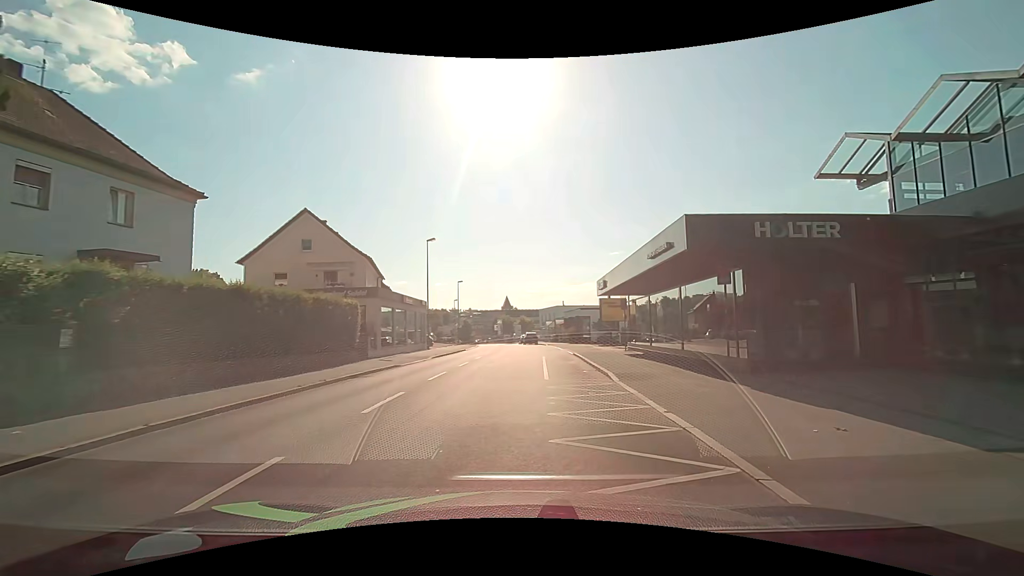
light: Day
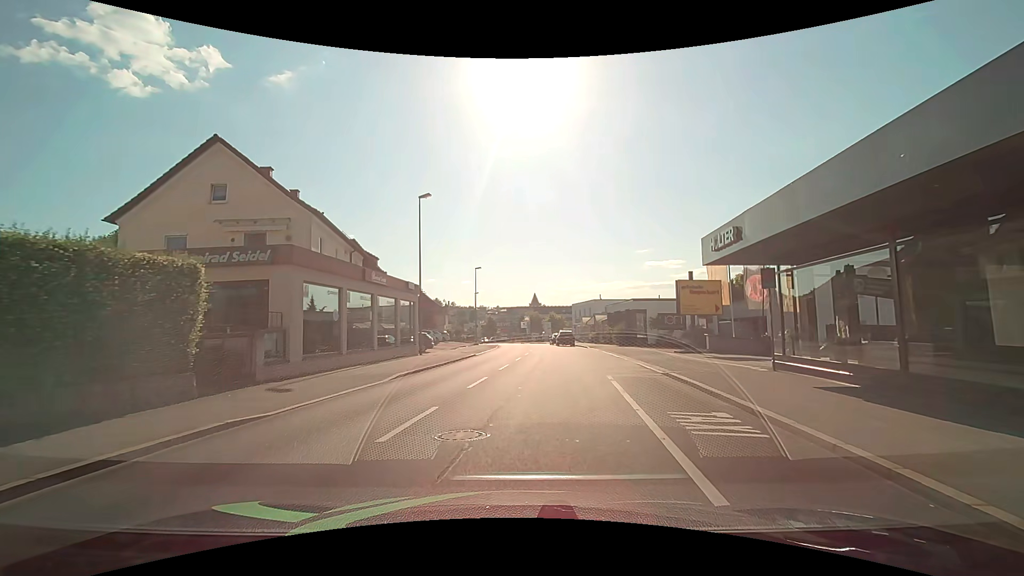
(+0.1, +14.8) m; -2°
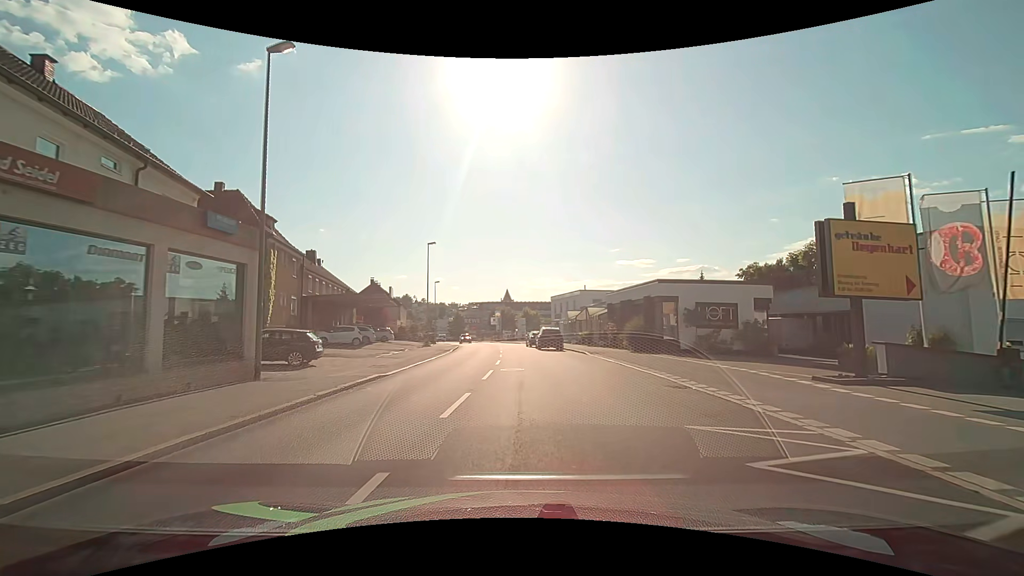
(+0.4, +16.6) m; +3°
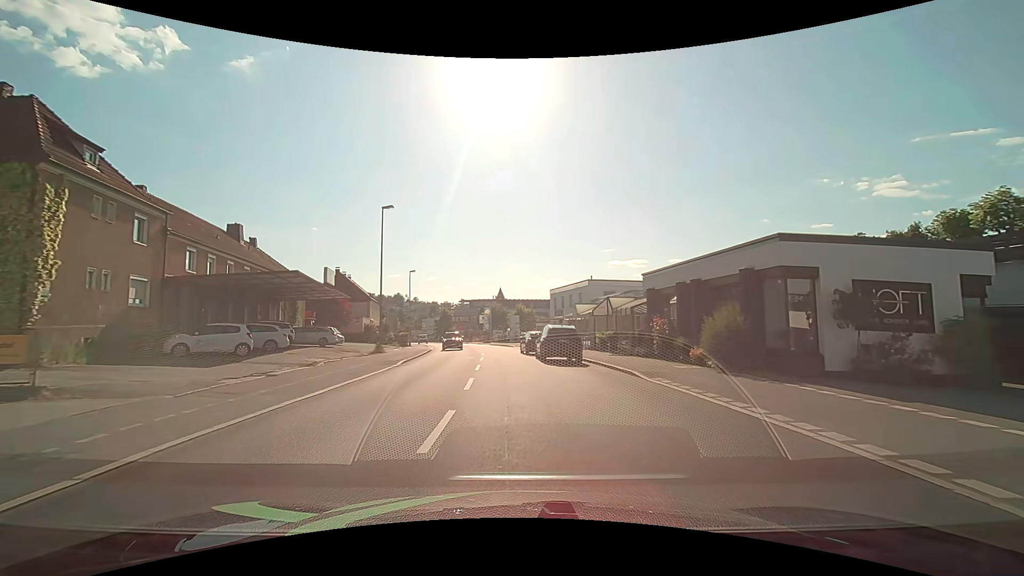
(0.0, +14.4) m; +1°
(0, +10) (0, +20) (-1, +30) (-2, +40) (-3, +50) (-5, +60) (-6, +70) (-8, +79) (-10, +89) (-13, +99) m
